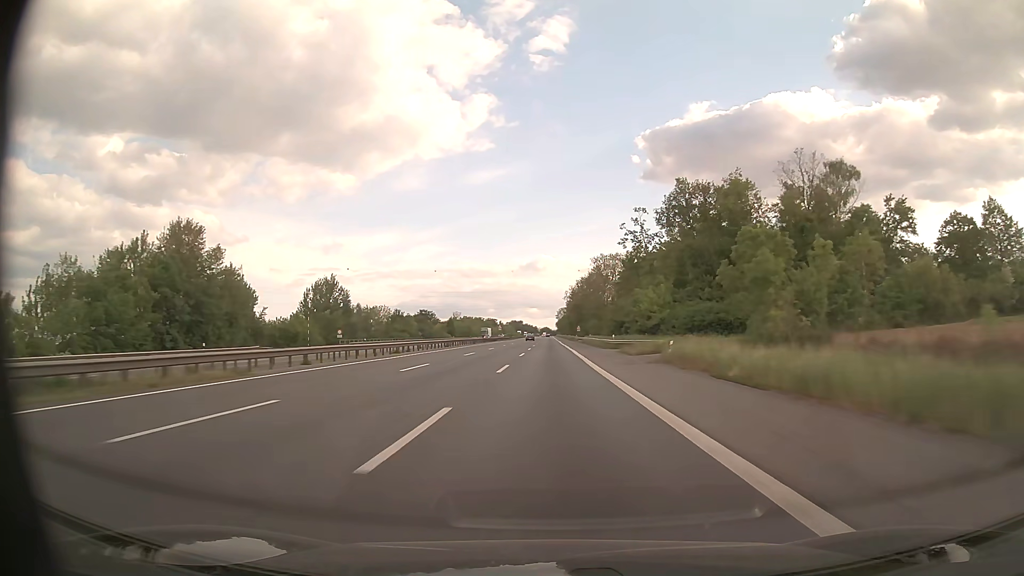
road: motorway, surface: asphalt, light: Day
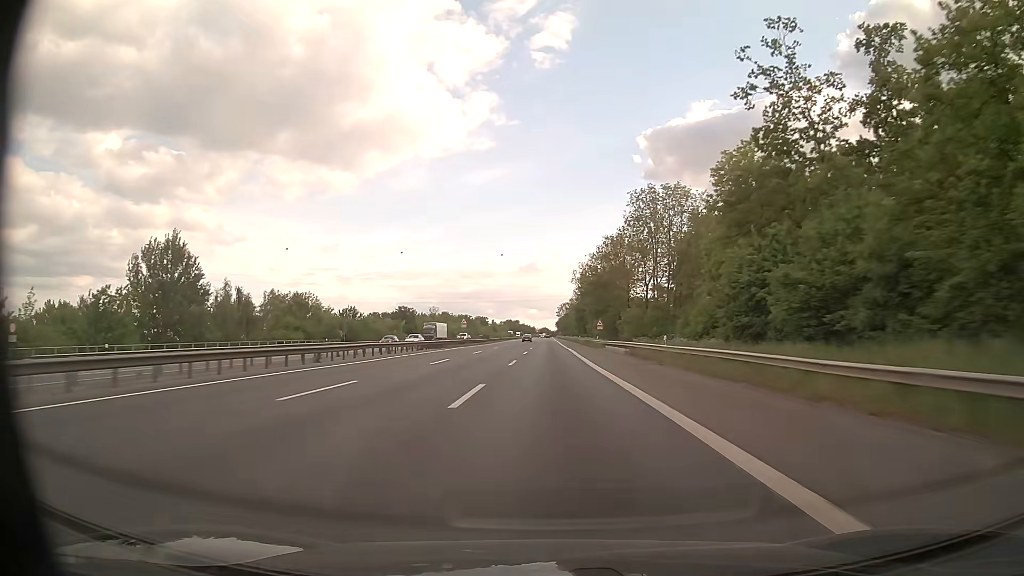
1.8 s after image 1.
(-0.1, +66.9) m; 0°
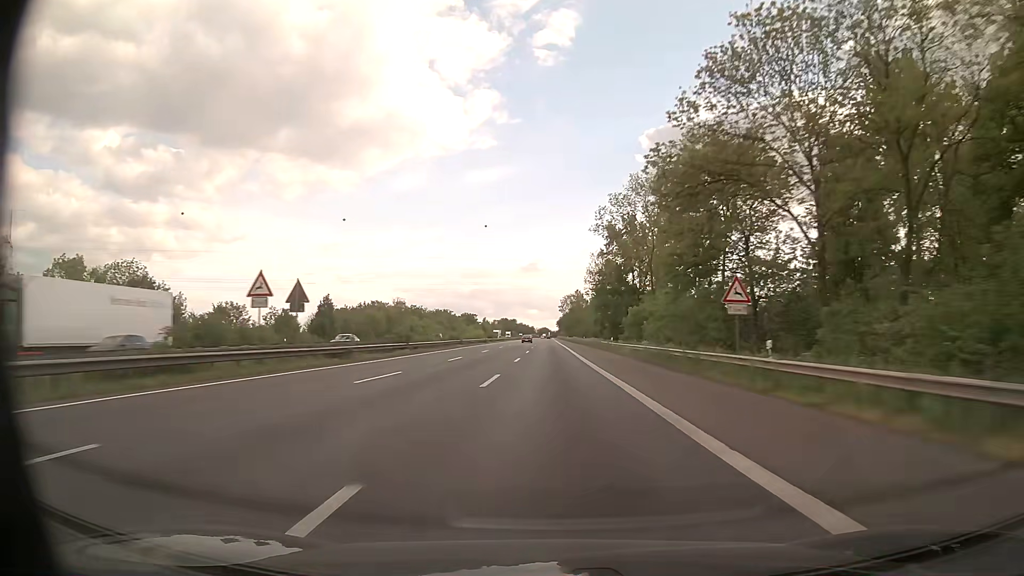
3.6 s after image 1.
(0.0, +66.8) m; 0°
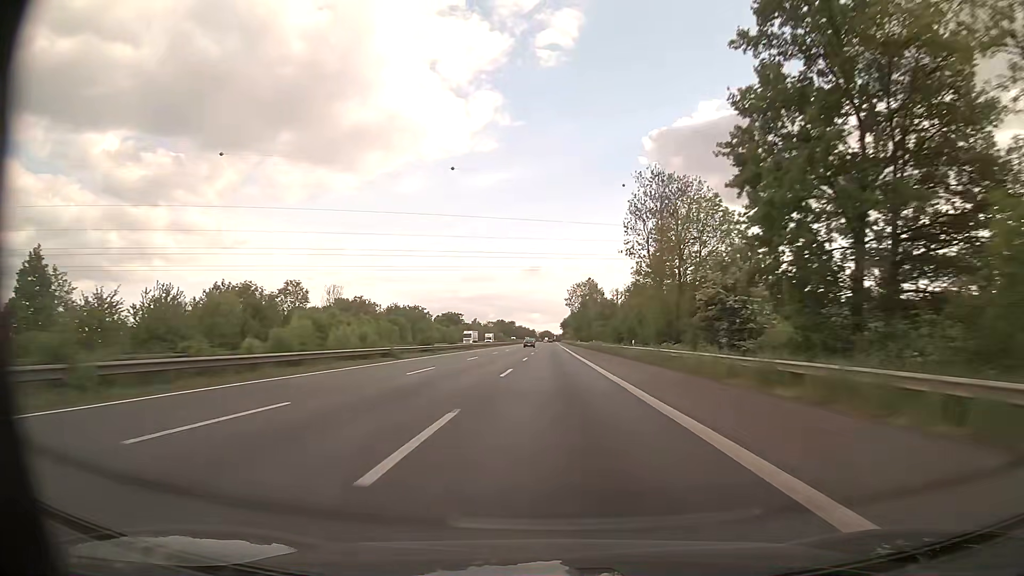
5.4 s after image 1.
(+0.1, +66.8) m; 0°
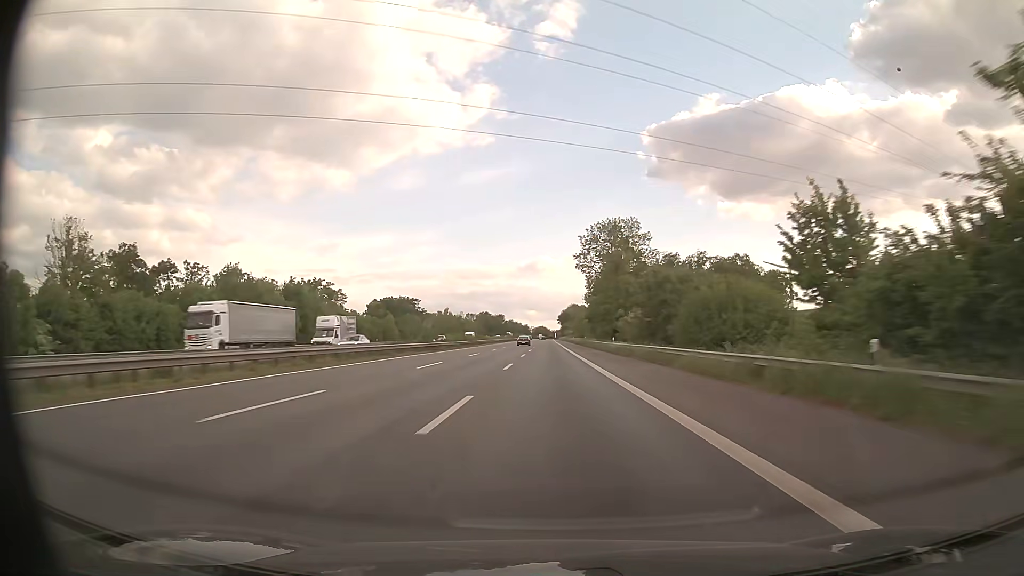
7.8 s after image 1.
(+0.4, +88.5) m; 0°
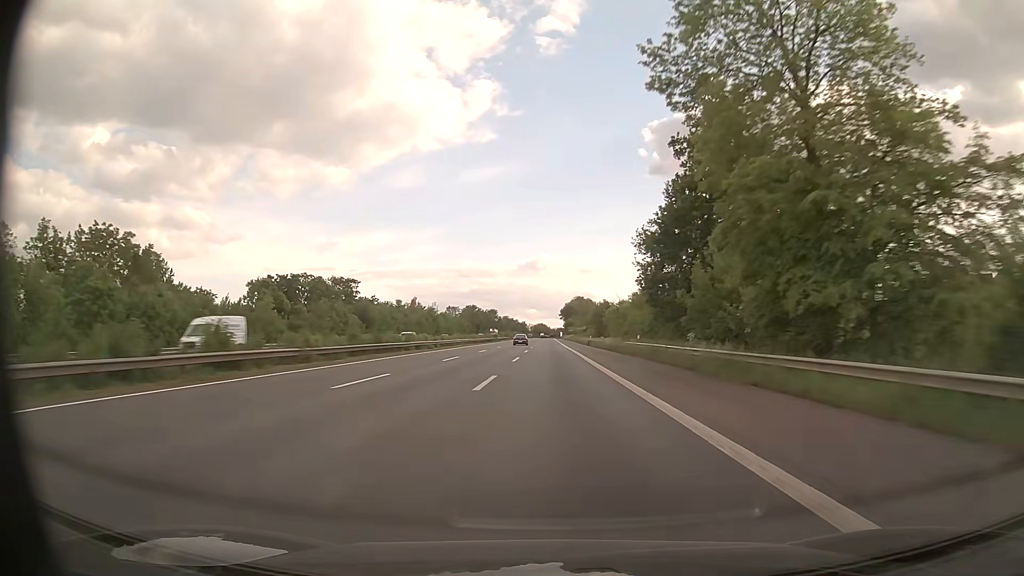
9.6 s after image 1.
(-0.1, +65.6) m; 0°
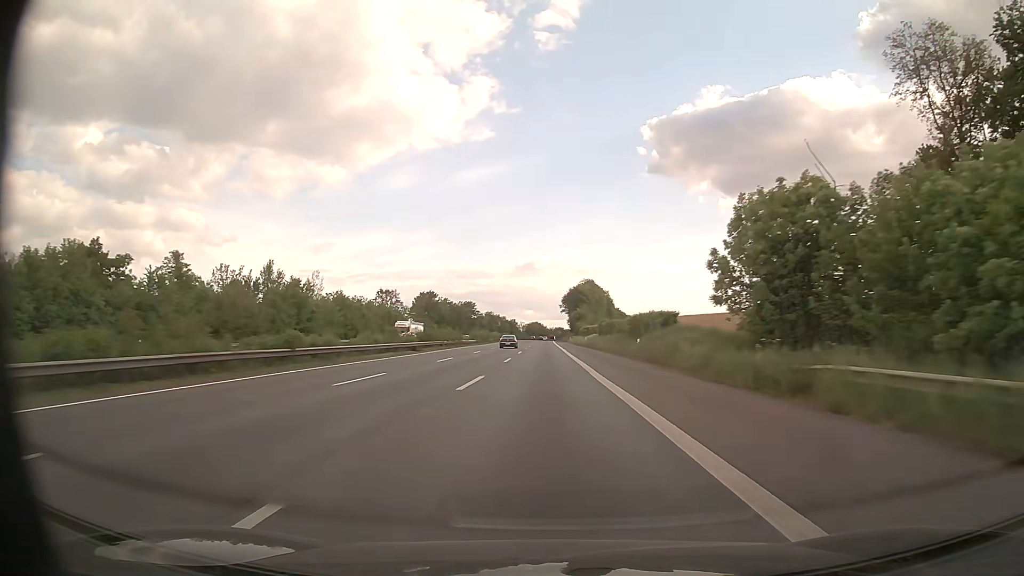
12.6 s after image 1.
(+0.4, +106.5) m; 0°
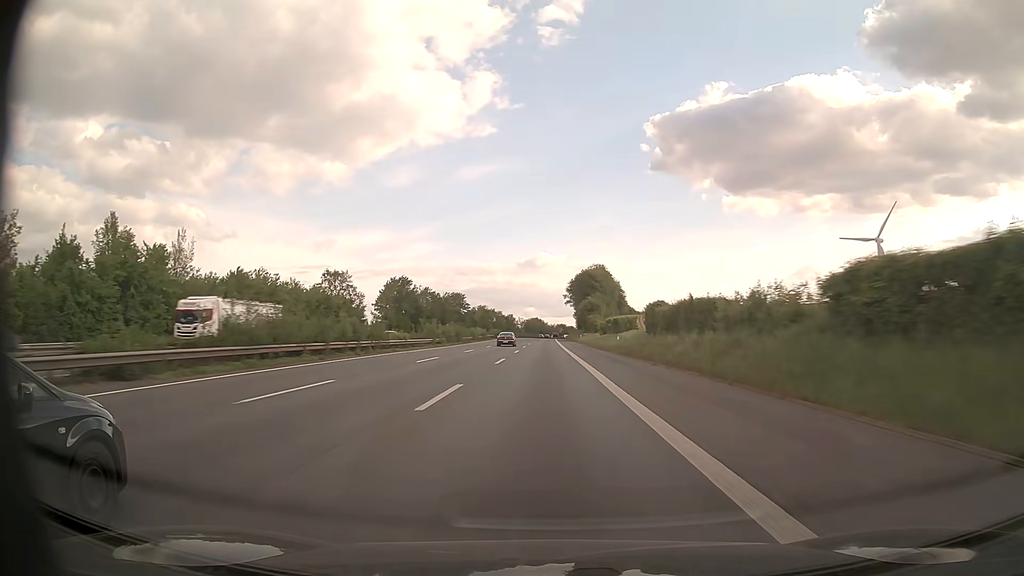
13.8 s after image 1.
(0.0, +41.4) m; 0°
(0, +10) (0, +20) (0, +30) (0, +40) (0, +50) (0, +60) (0, +70) (0, +80) (0, +90) (0, +100) m
